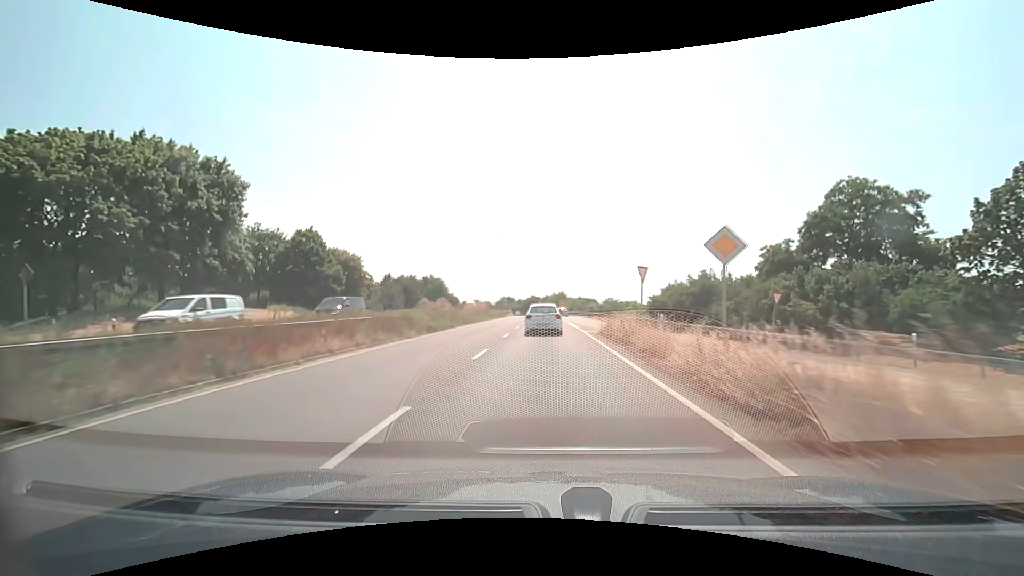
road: trunk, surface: asphalt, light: Day
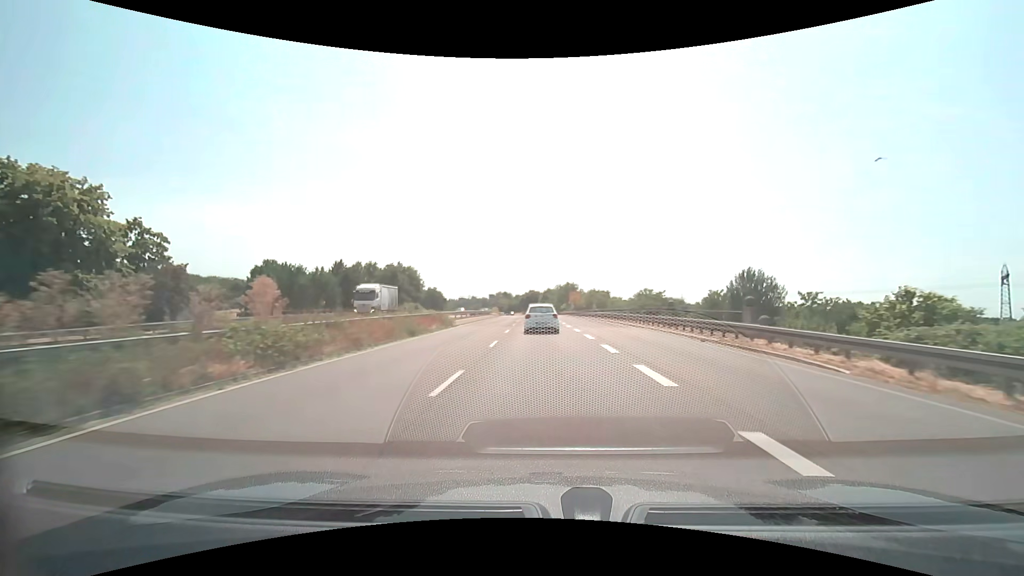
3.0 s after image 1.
(-0.2, +50.4) m; 0°
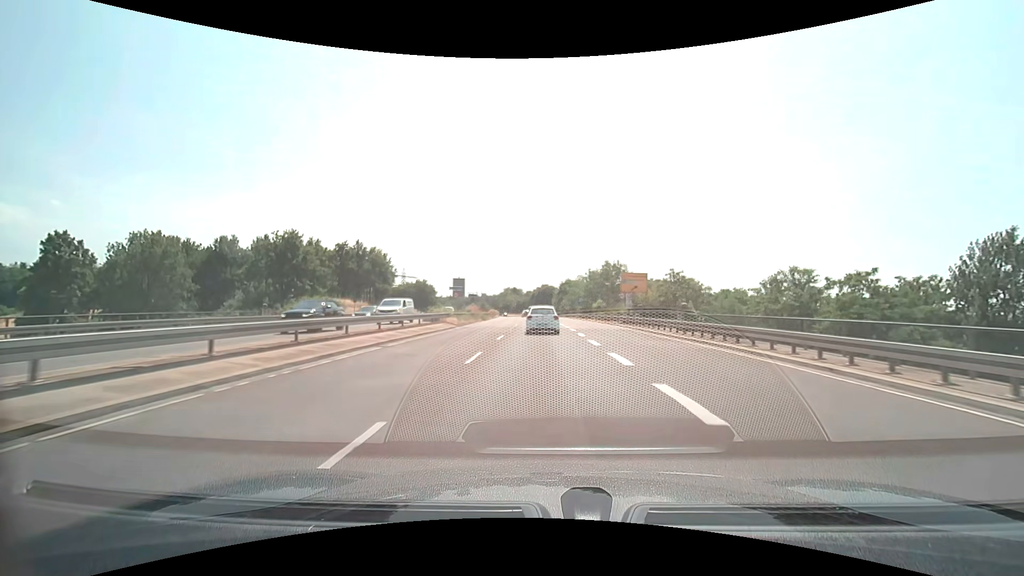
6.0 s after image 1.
(-0.7, +50.7) m; -2°
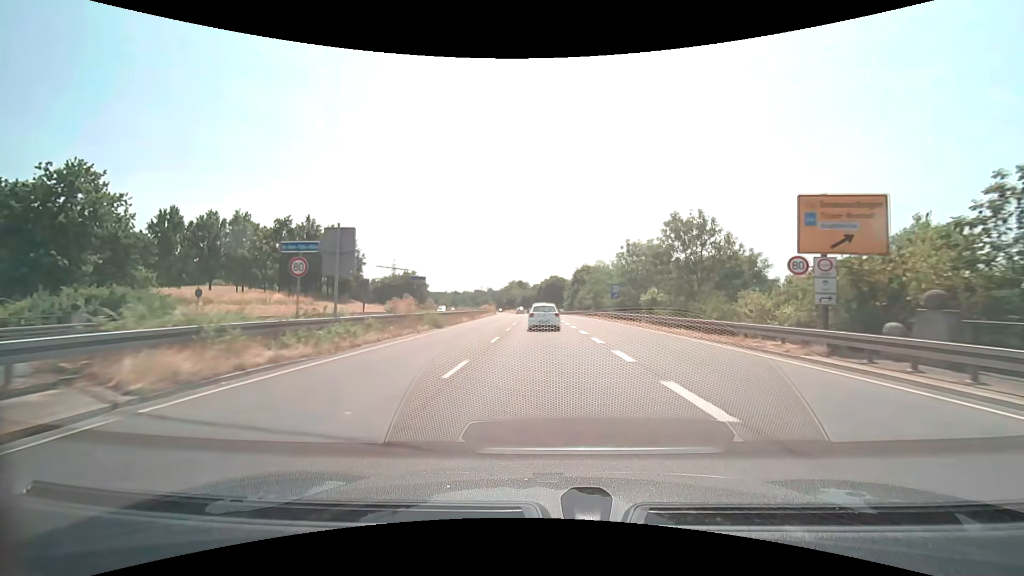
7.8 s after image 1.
(-0.2, +29.9) m; -1°
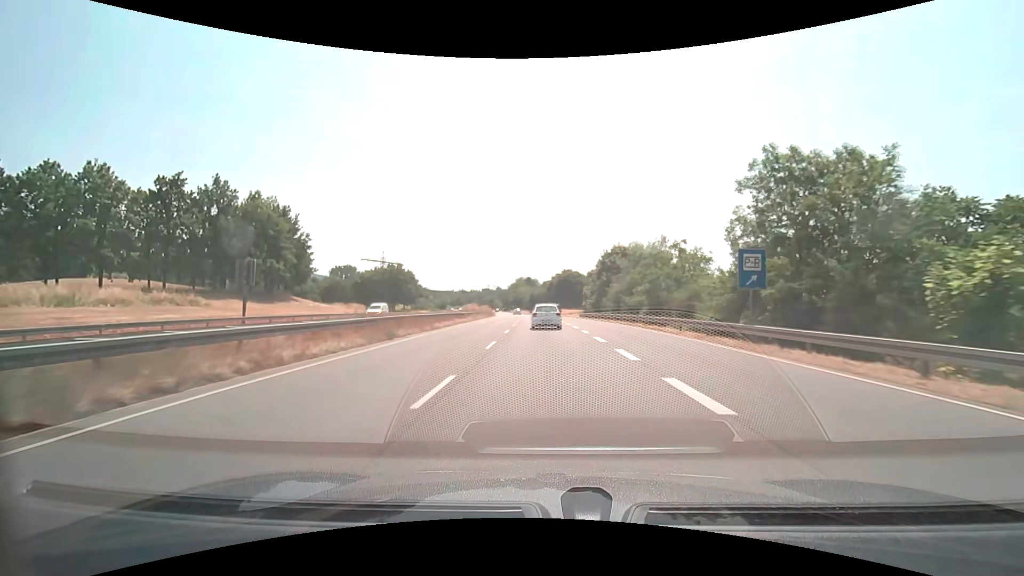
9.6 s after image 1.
(-0.3, +29.6) m; -1°
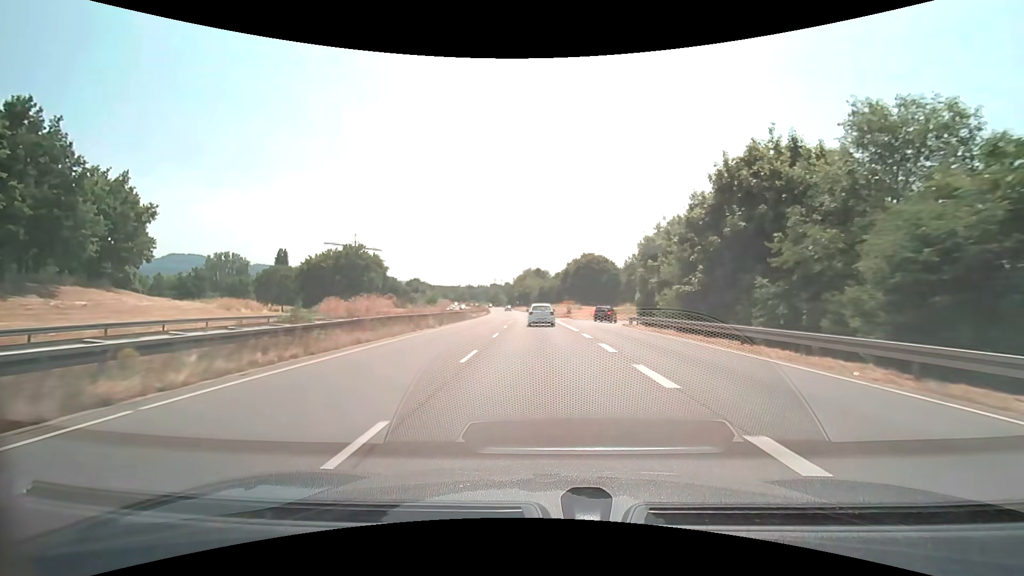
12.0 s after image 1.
(-0.4, +40.2) m; -1°
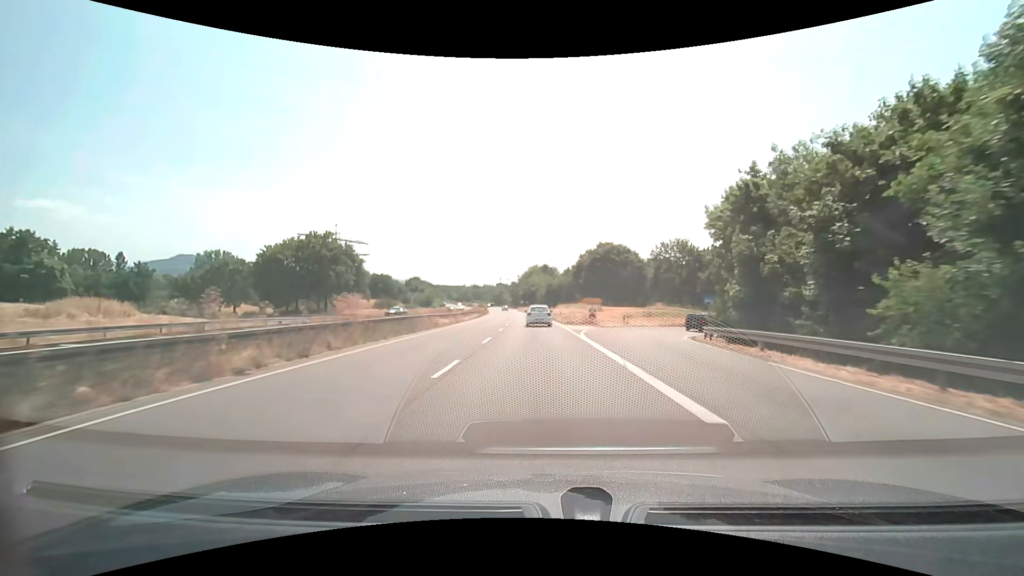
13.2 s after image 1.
(-0.2, +20.4) m; -1°
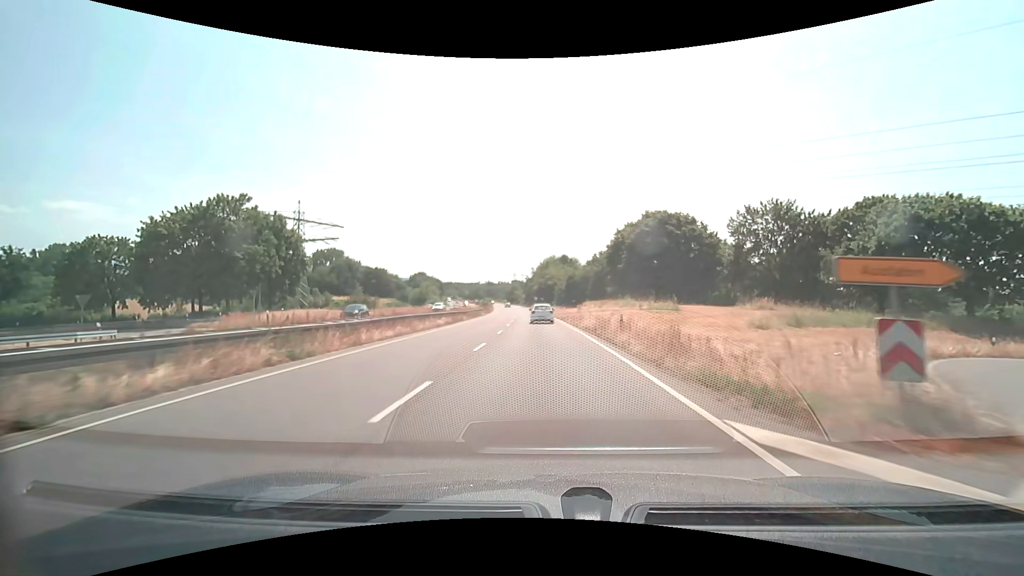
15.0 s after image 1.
(-0.6, +30.7) m; -2°
(0, +10) (0, +20) (0, +30) (-1, +40) (-1, +50) (-1, +60) (-2, +70) (-2, +80) (-3, +90) (-4, +100) m
